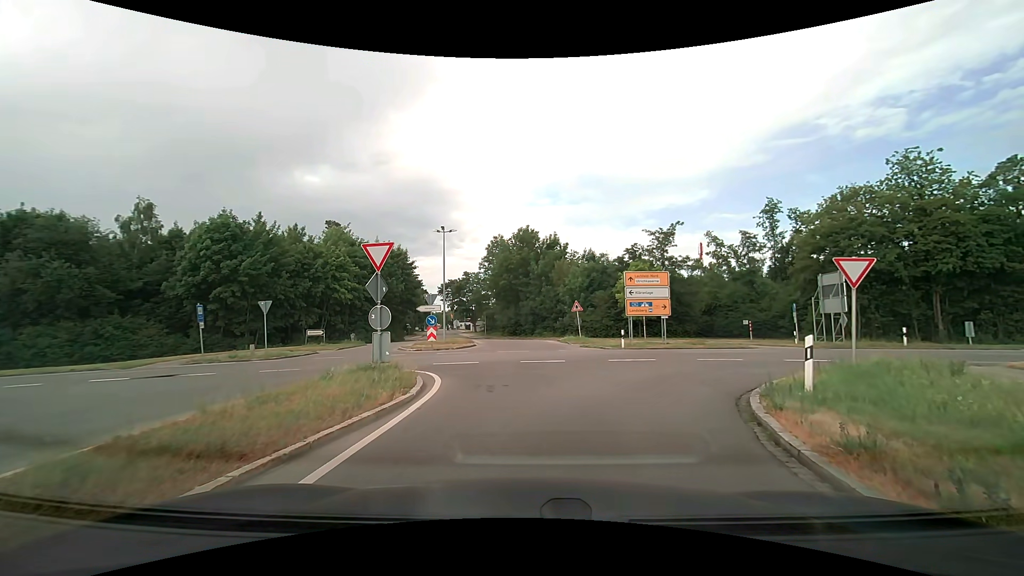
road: tertiary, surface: asphalt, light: Day
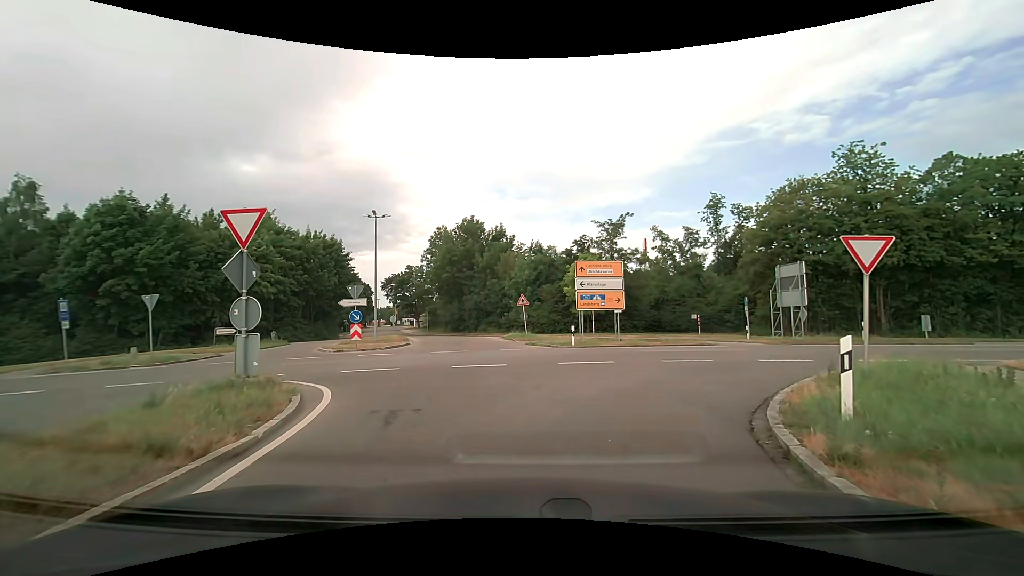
(+0.1, +3.2) m; +6°
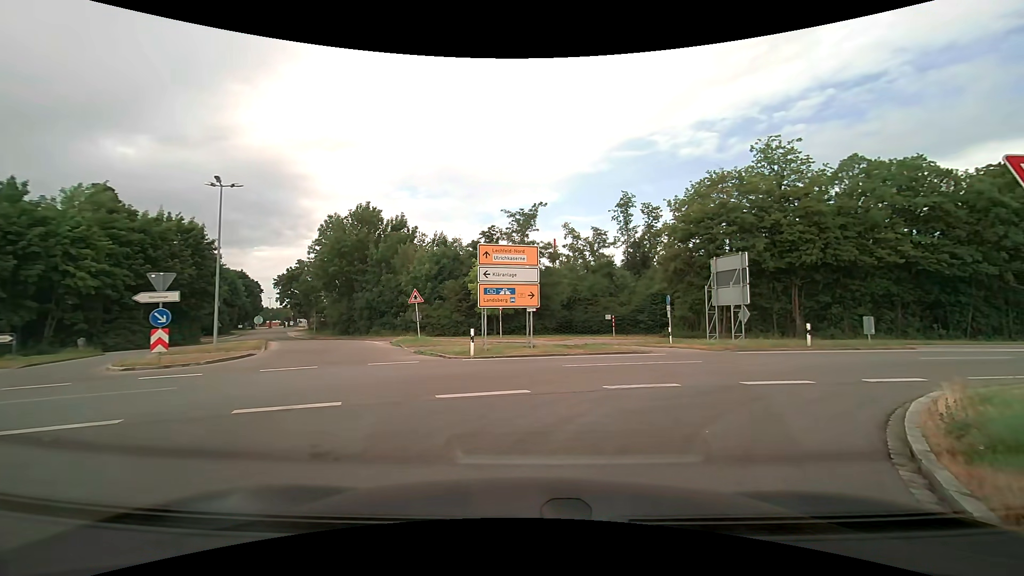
(+0.4, +6.1) m; +9°
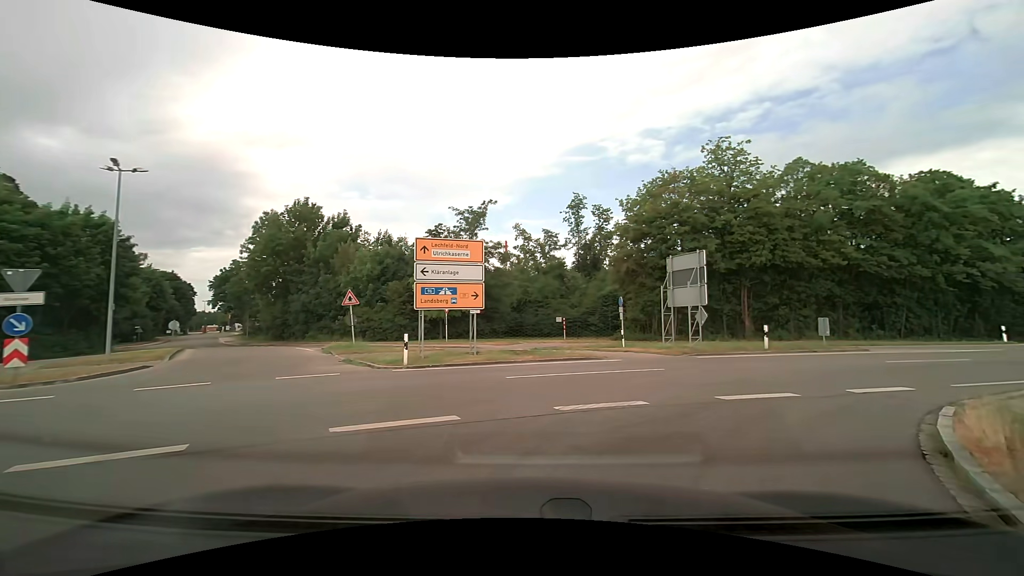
(+0.1, +2.1) m; +7°
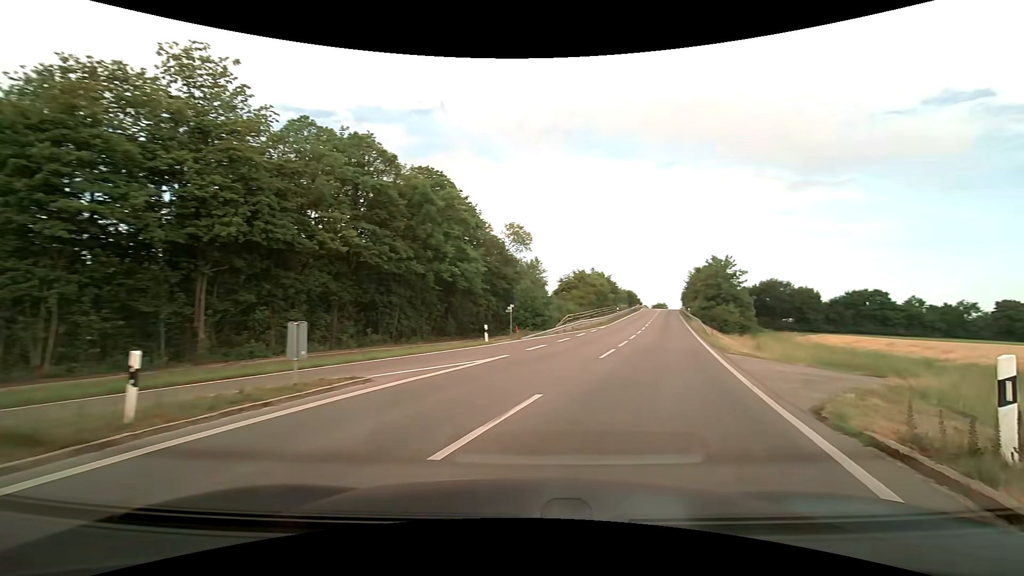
(+5.7, +13.2) m; +51°
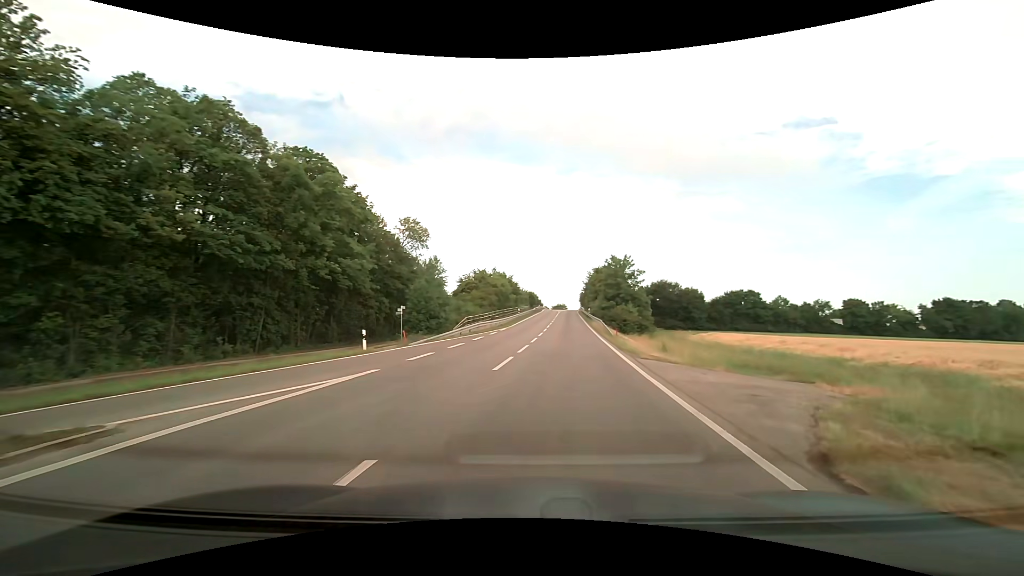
(+0.4, +3.8) m; +12°
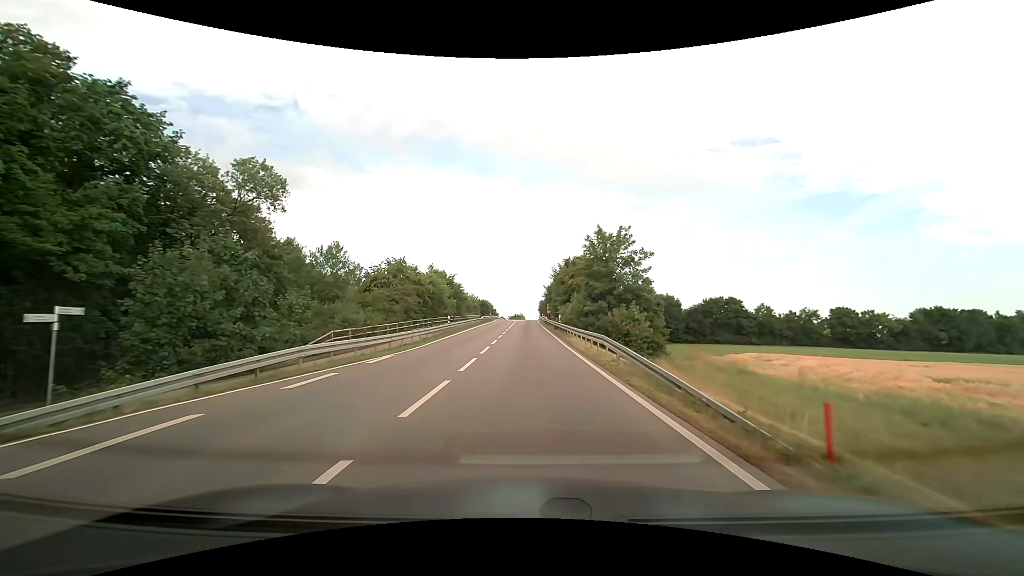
(+1.5, +24.3) m; +4°
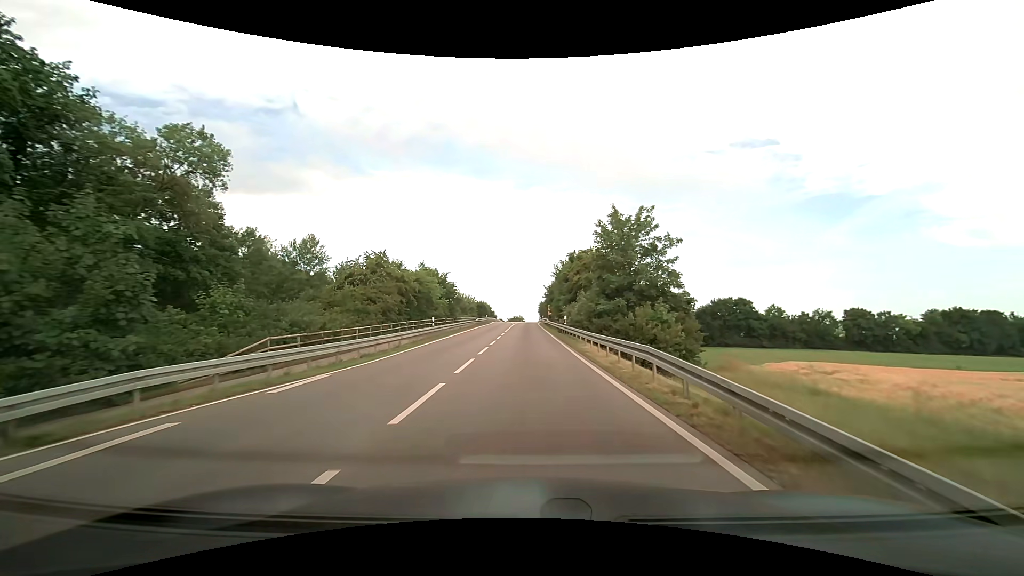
(0.0, +6.6) m; 0°
(0, +10) (0, +20) (0, +30) (0, +40) (0, +50) (0, +60) (0, +70) (0, +80) (0, +90) (+1, +100) m
